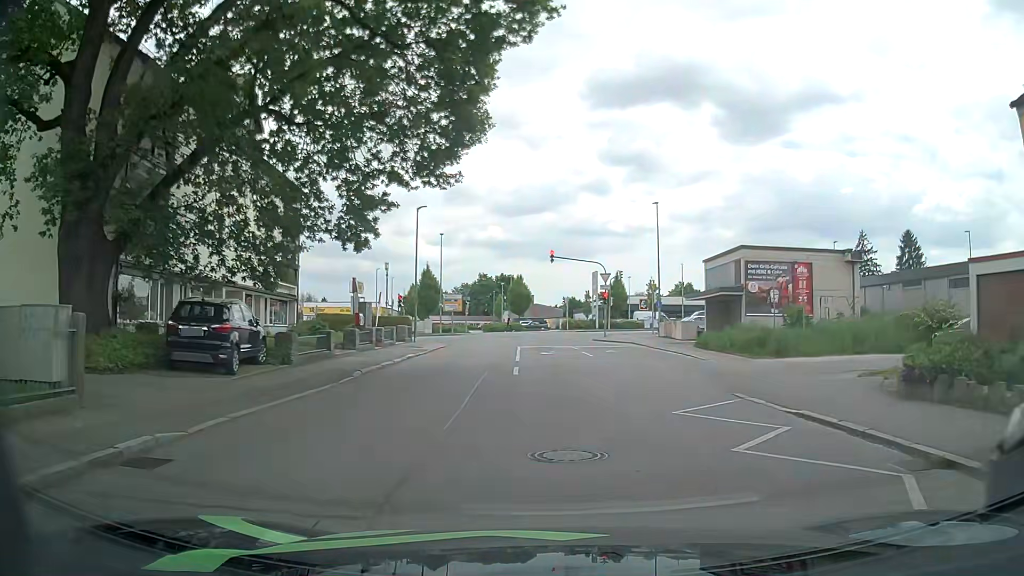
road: residential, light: Day
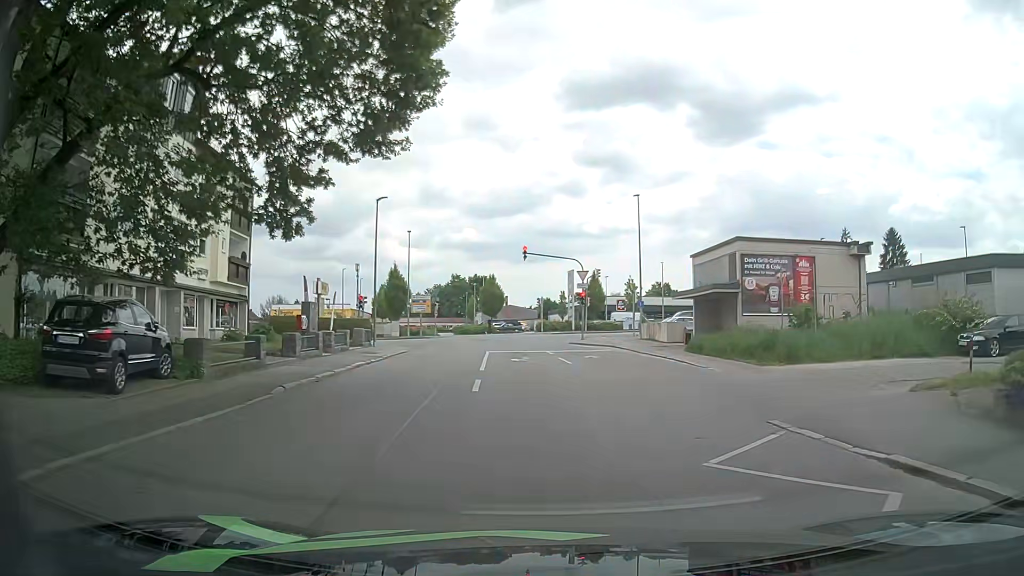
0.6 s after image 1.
(+0.1, +3.6) m; +4°
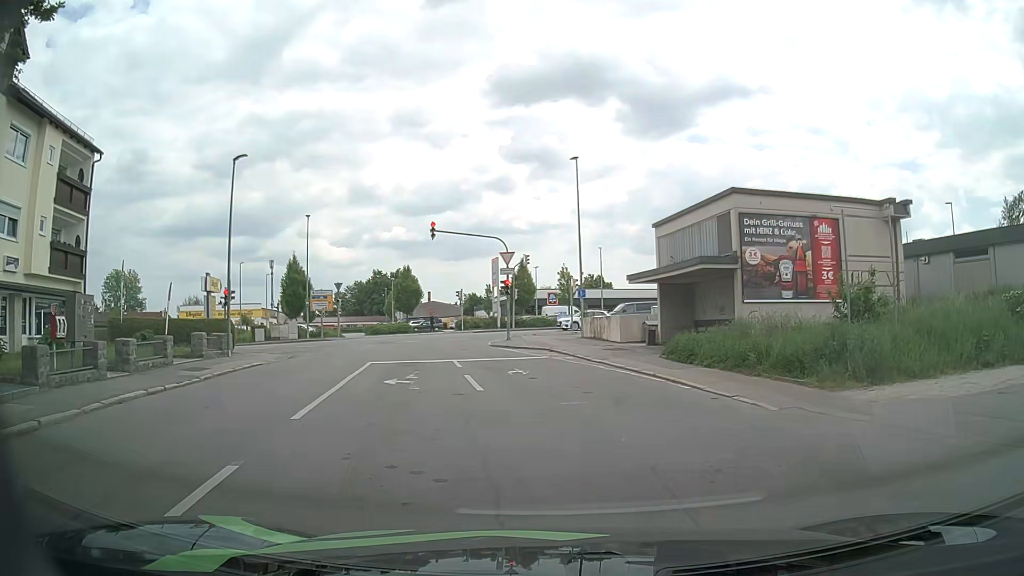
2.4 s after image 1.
(+0.4, +9.6) m; +7°
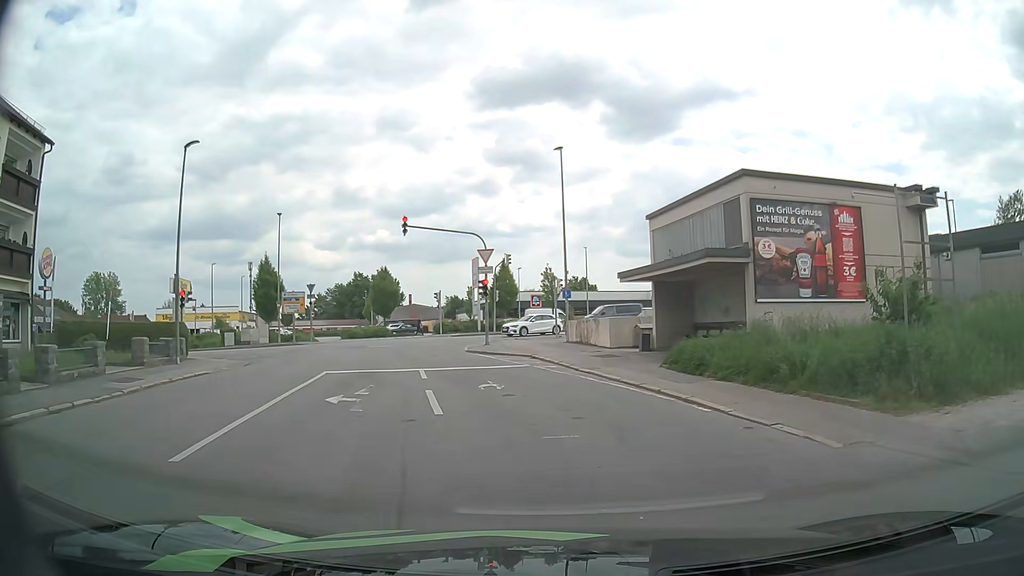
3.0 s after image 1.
(0.0, +2.8) m; +2°
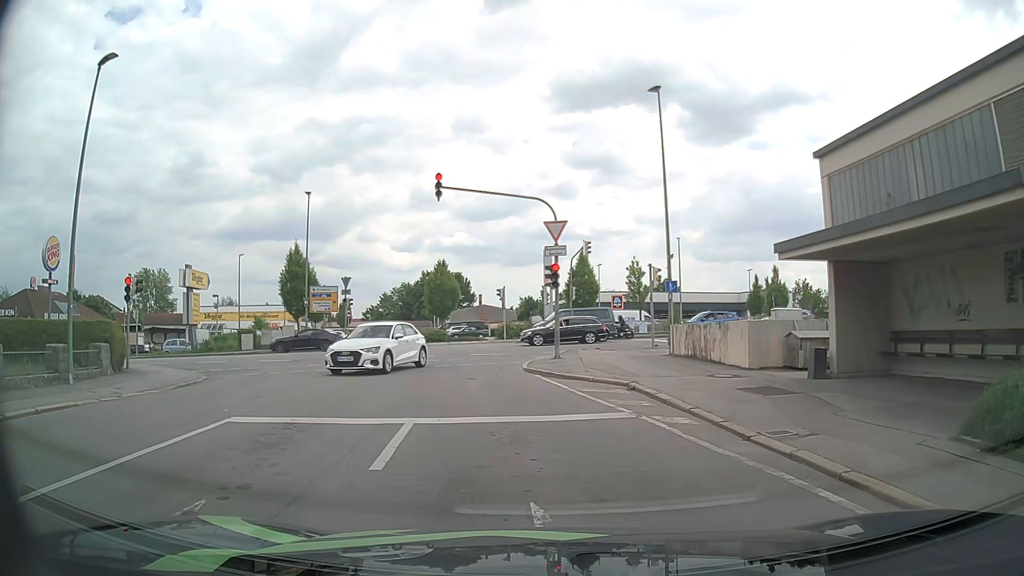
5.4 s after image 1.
(-0.7, +9.7) m; -10°
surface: asphalt
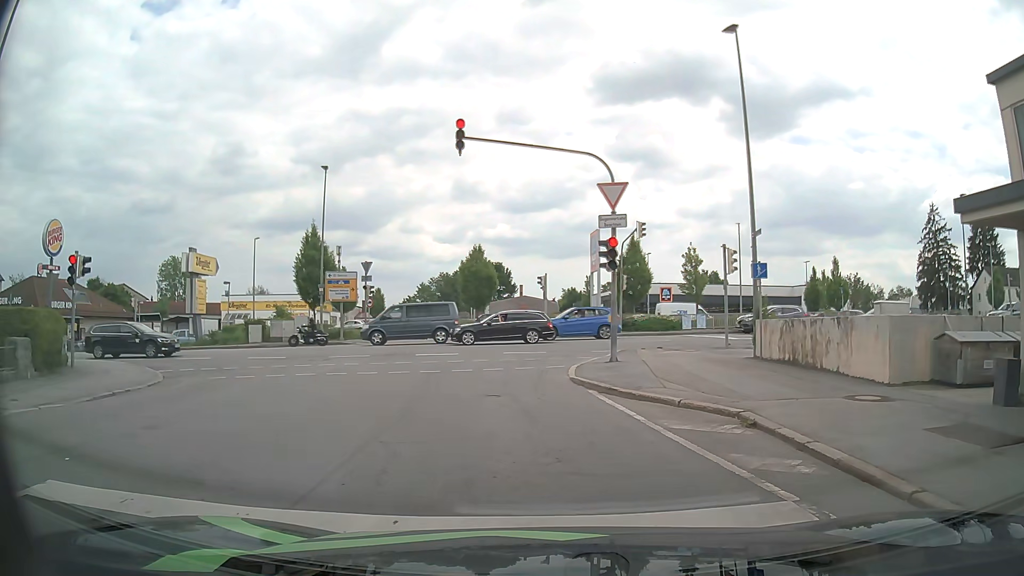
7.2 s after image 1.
(-0.1, +5.0) m; -1°
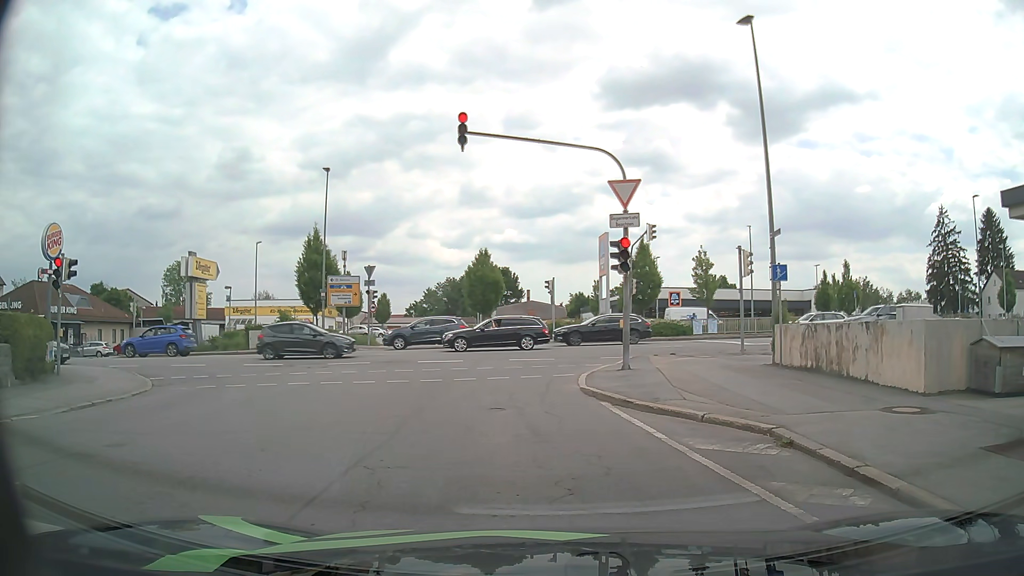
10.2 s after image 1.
(0.0, +0.9) m; -2°
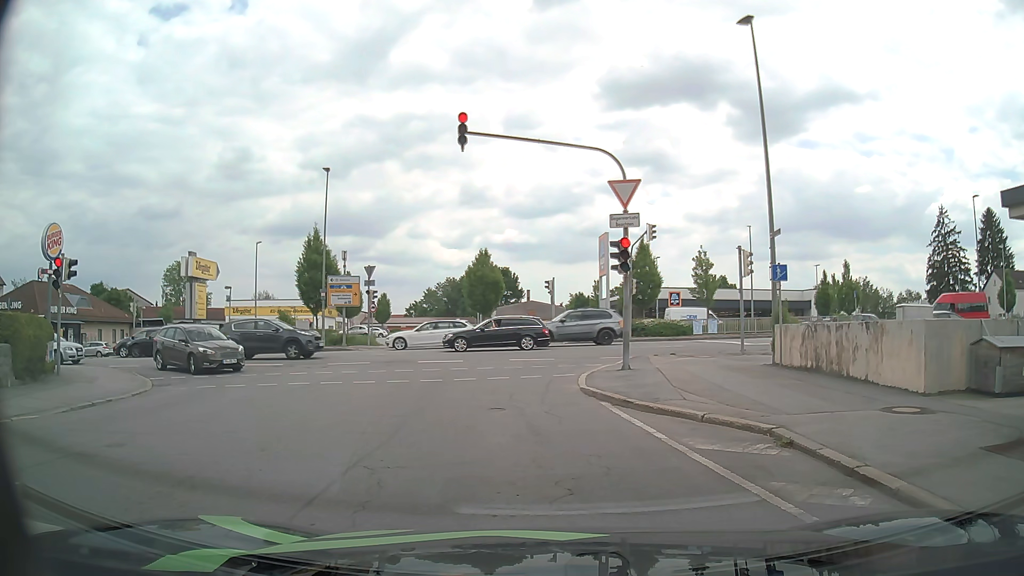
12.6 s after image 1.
(0.0, 0.0) m; 0°
(0, +10) (0, +20) (+6, +28) (+15, +30) (+25, +31) (+35, +31) (+45, +32) (+55, +32) (+65, +32) (+75, +32) m
